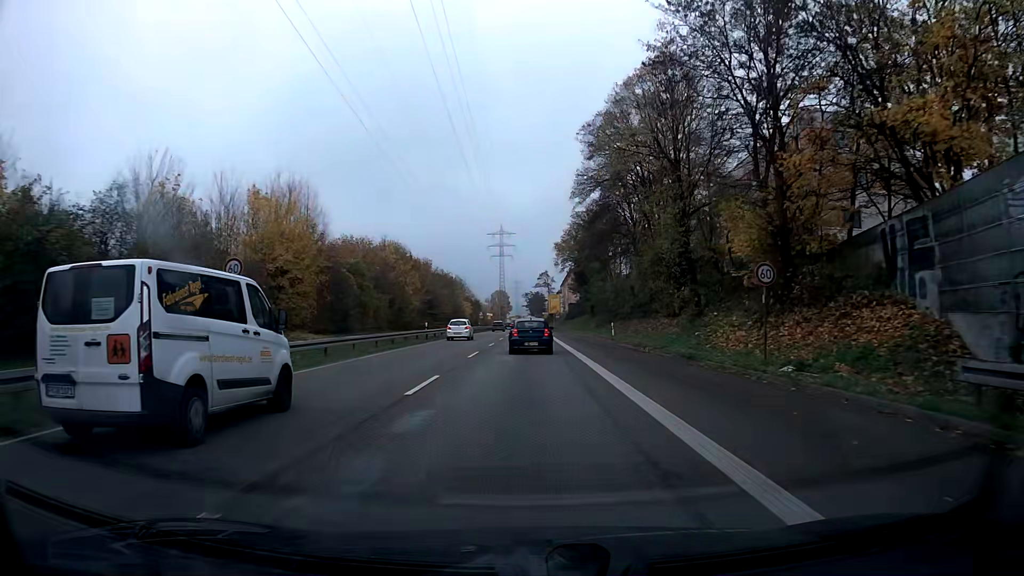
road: trunk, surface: asphalt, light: Day
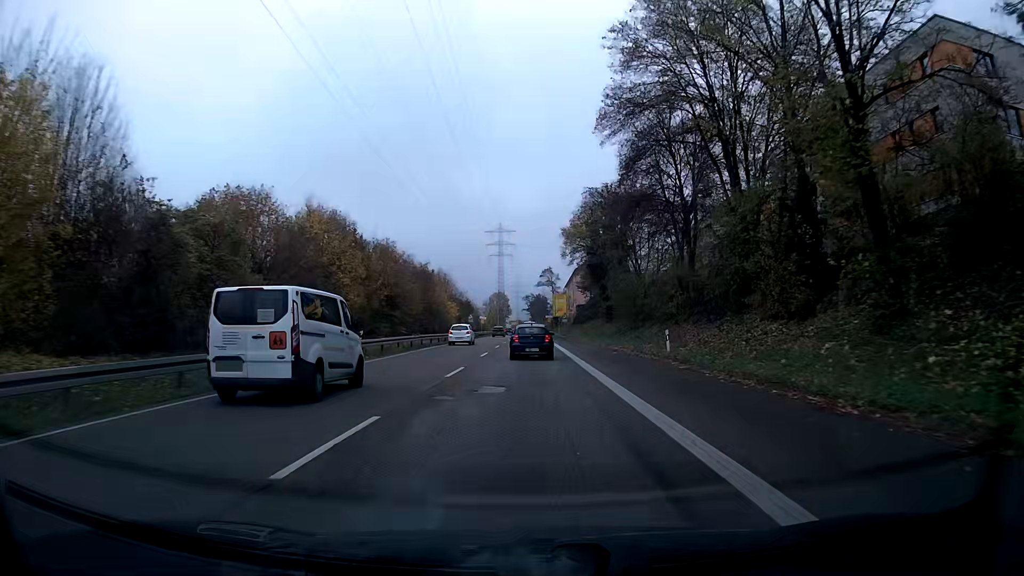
(0.0, +18.7) m; 0°
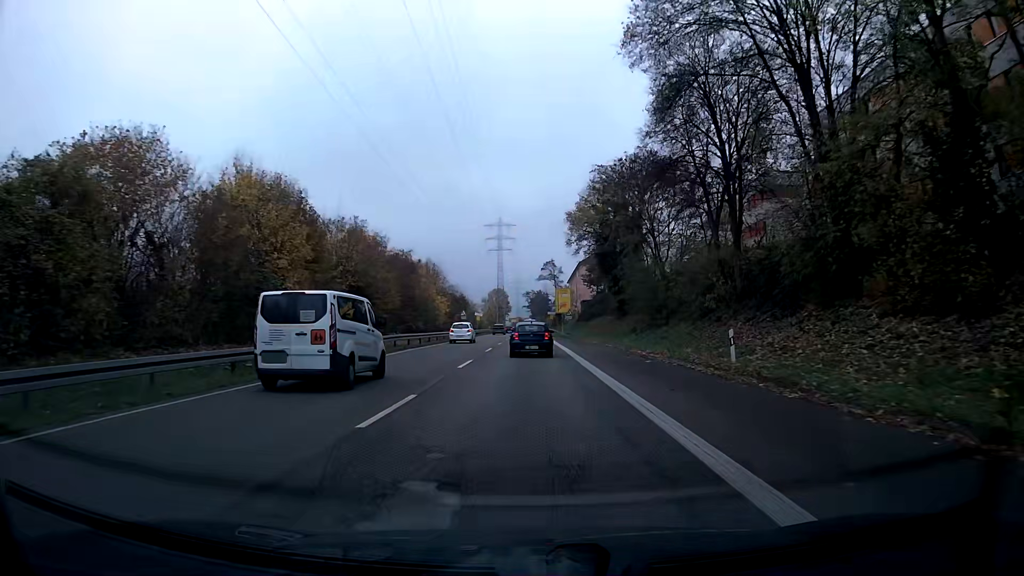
(0.0, +9.2) m; 0°
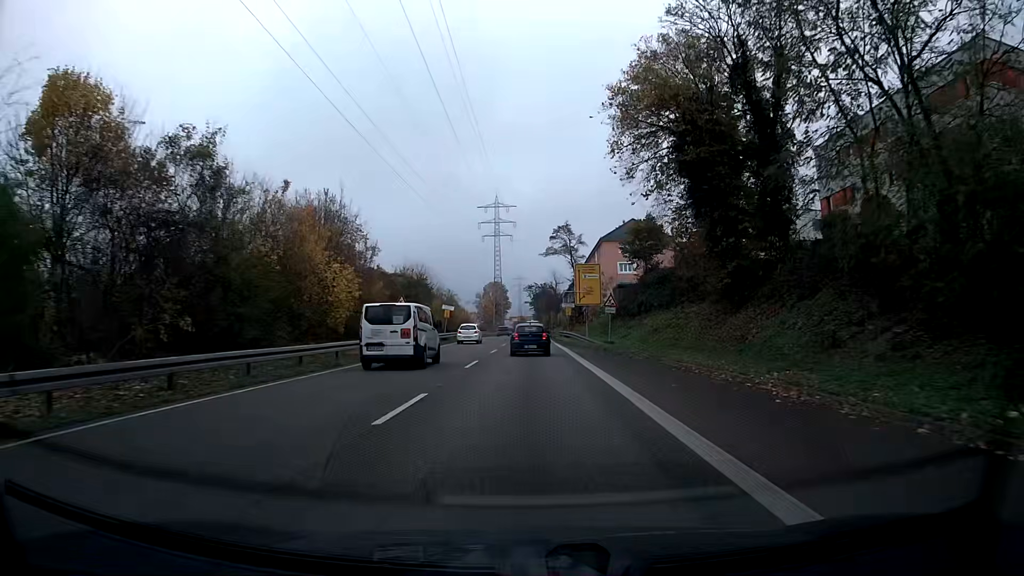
(0.0, +35.8) m; 0°
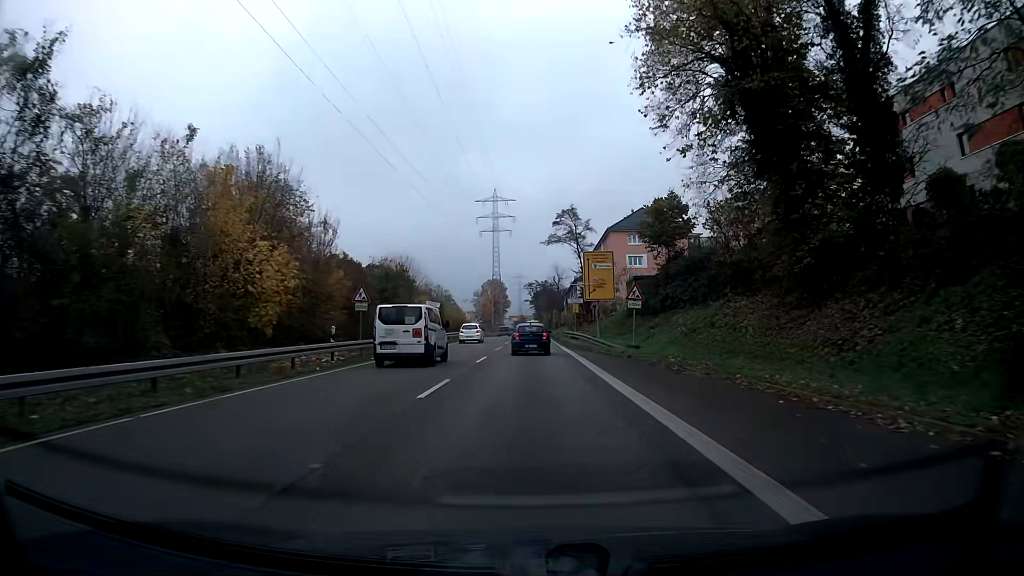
(0.0, +8.8) m; 0°
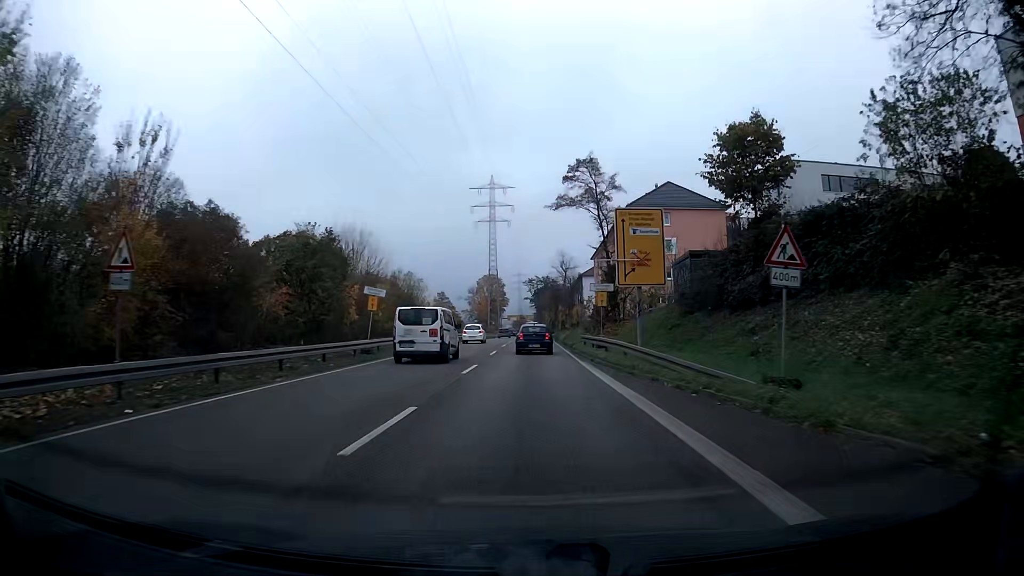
(0.0, +17.4) m; 0°
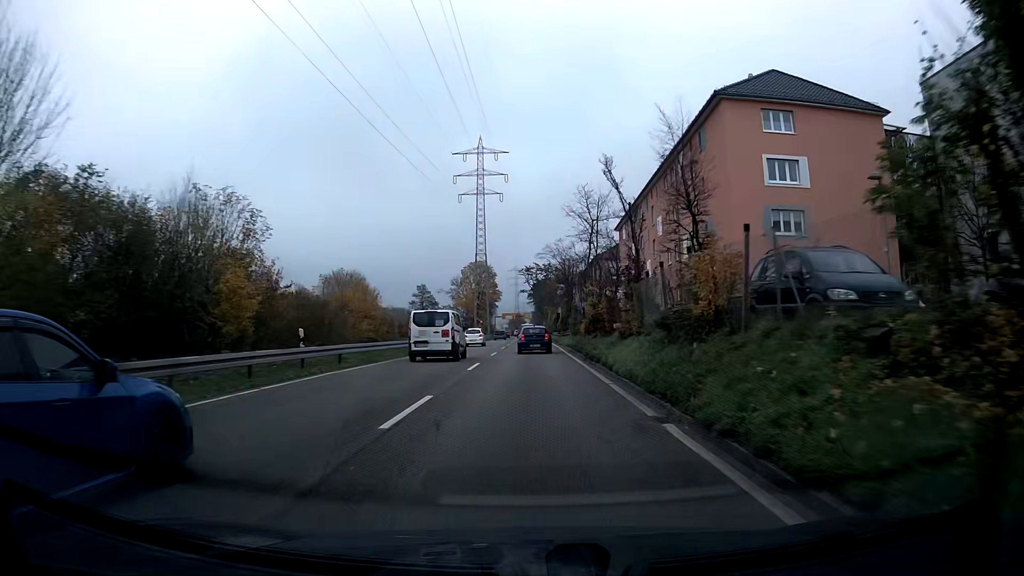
(+0.1, +34.6) m; 0°
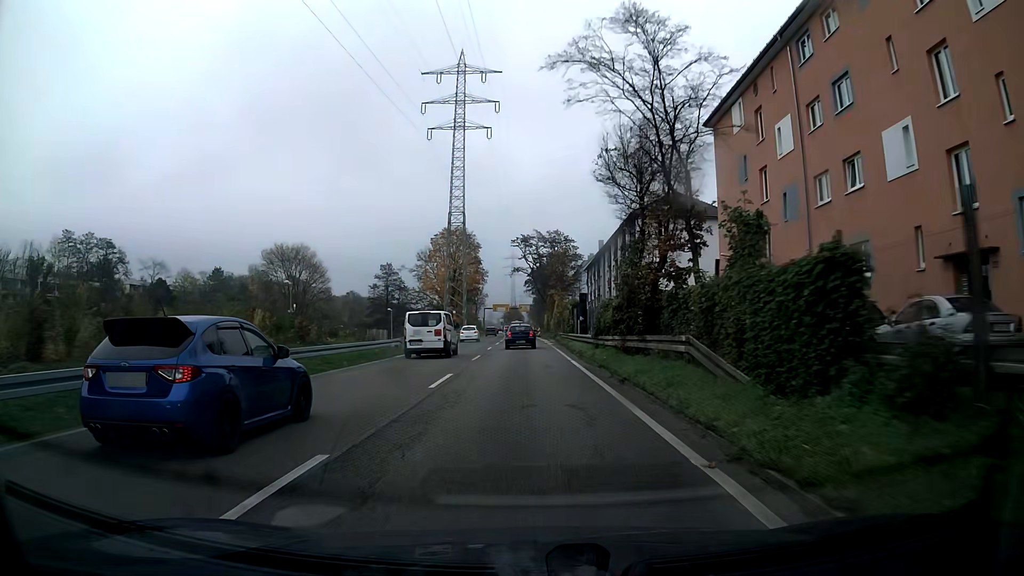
(0.0, +41.9) m; 0°
